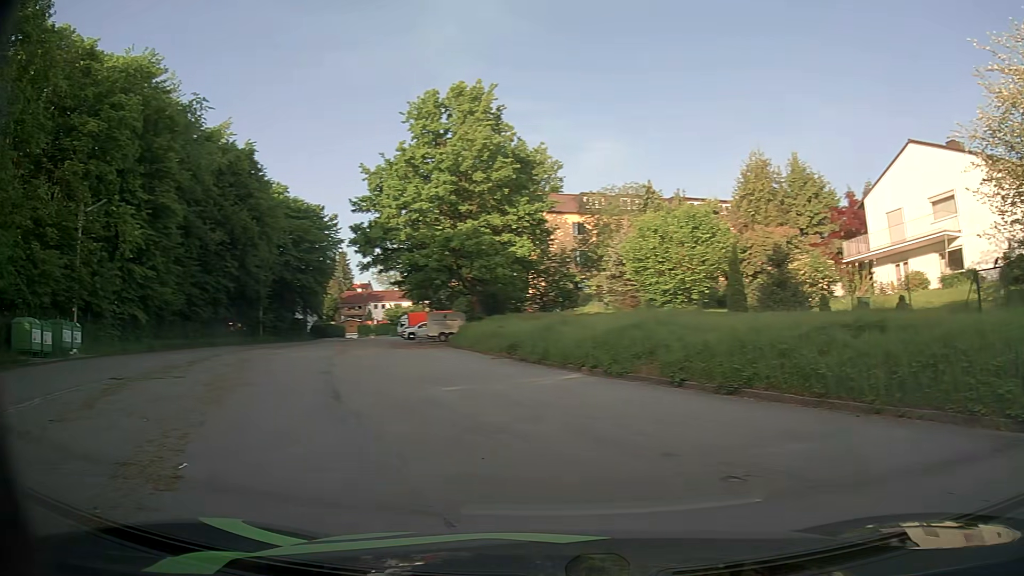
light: Day
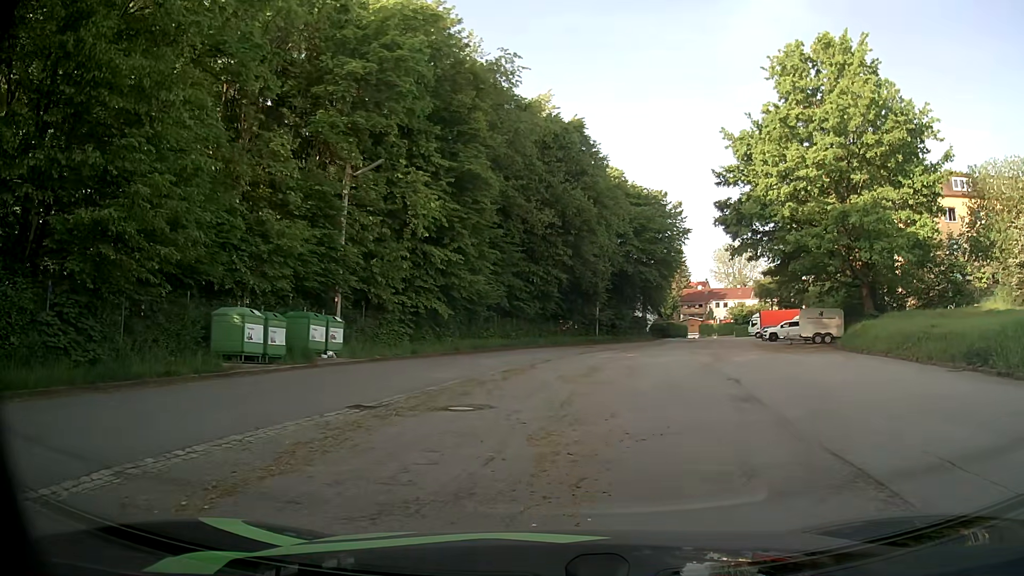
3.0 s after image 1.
(-3.8, +8.3) m; -29°
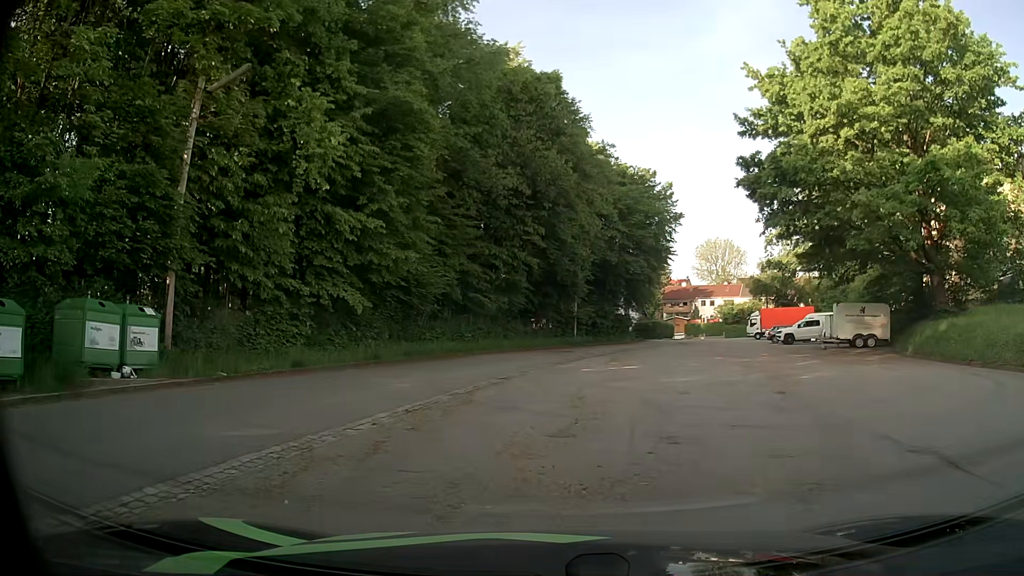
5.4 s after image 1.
(+0.4, +10.8) m; +2°
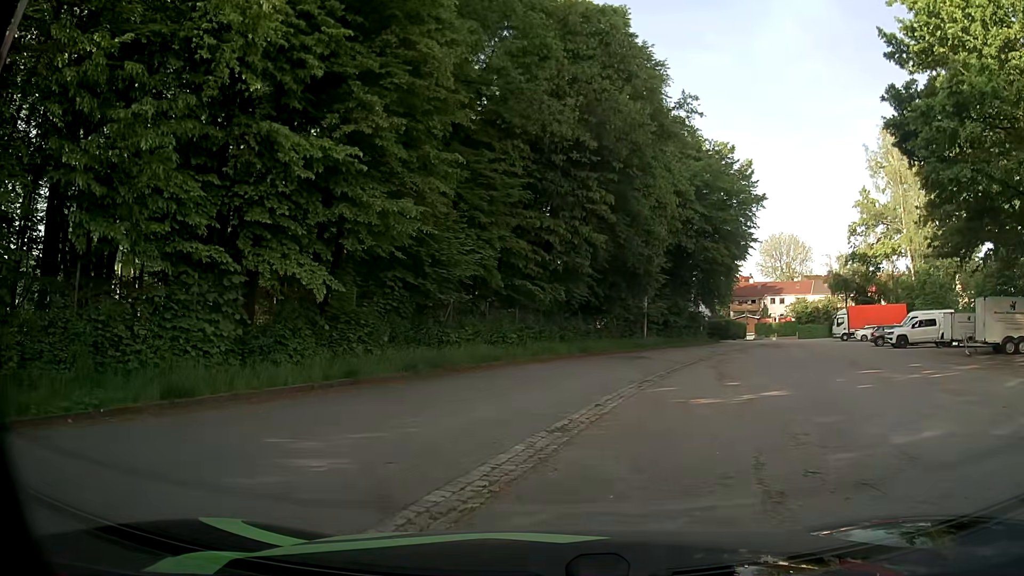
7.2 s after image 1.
(-0.5, +9.3) m; -5°
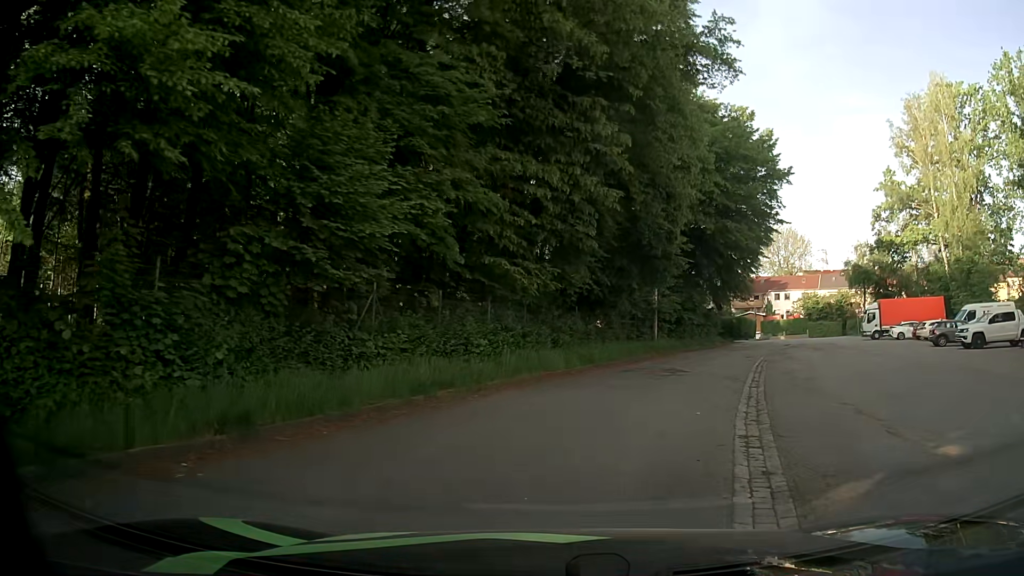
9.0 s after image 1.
(-0.1, +9.5) m; +3°
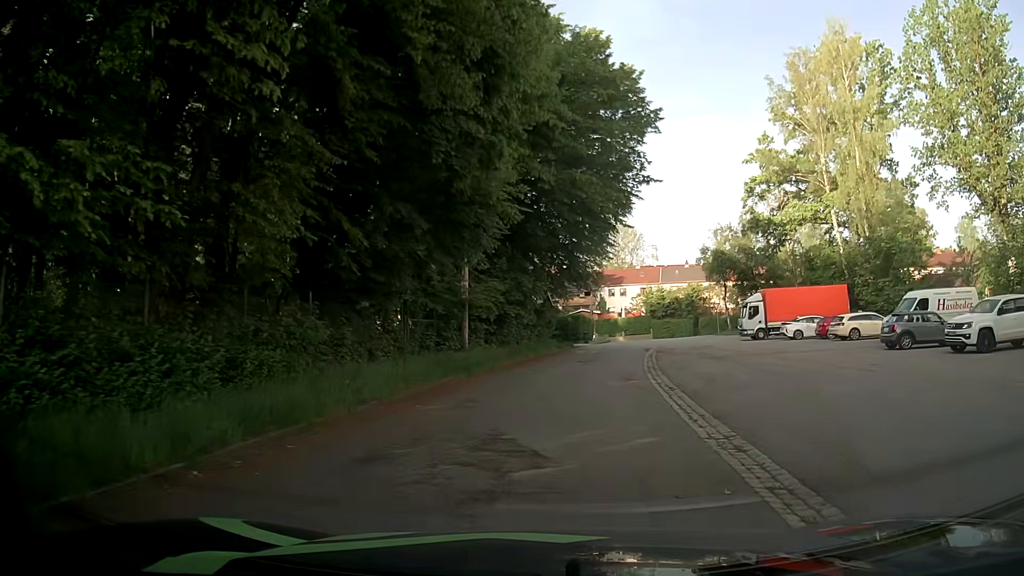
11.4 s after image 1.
(+1.5, +13.6) m; +13°
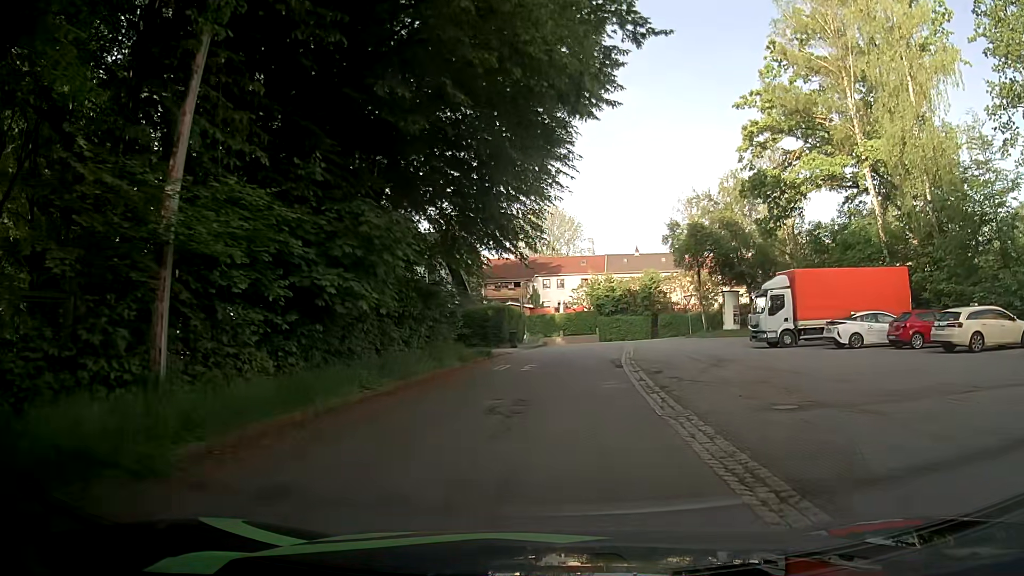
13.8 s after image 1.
(+1.0, +17.4) m; +7°
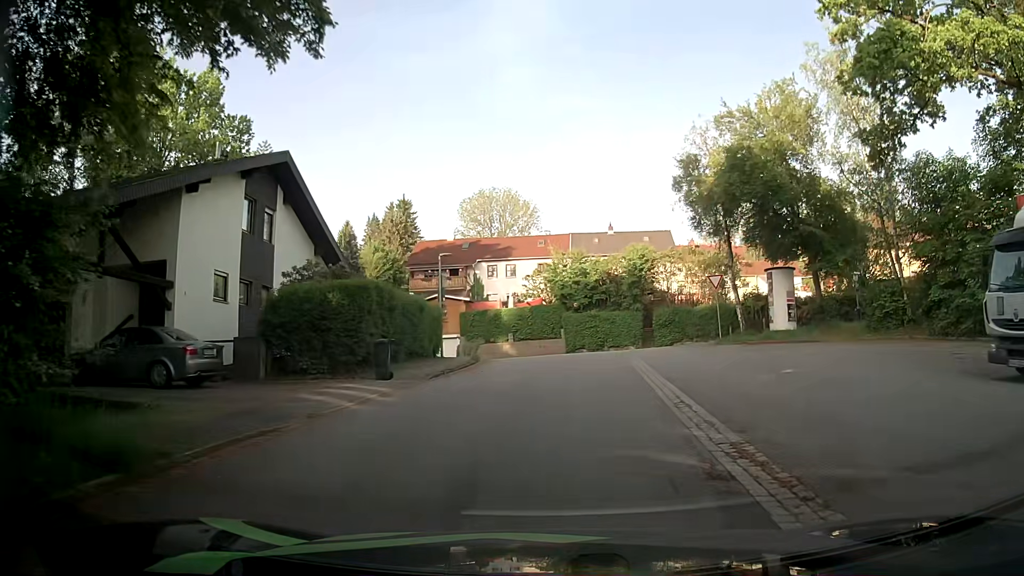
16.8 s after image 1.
(+0.7, +21.0) m; +3°
